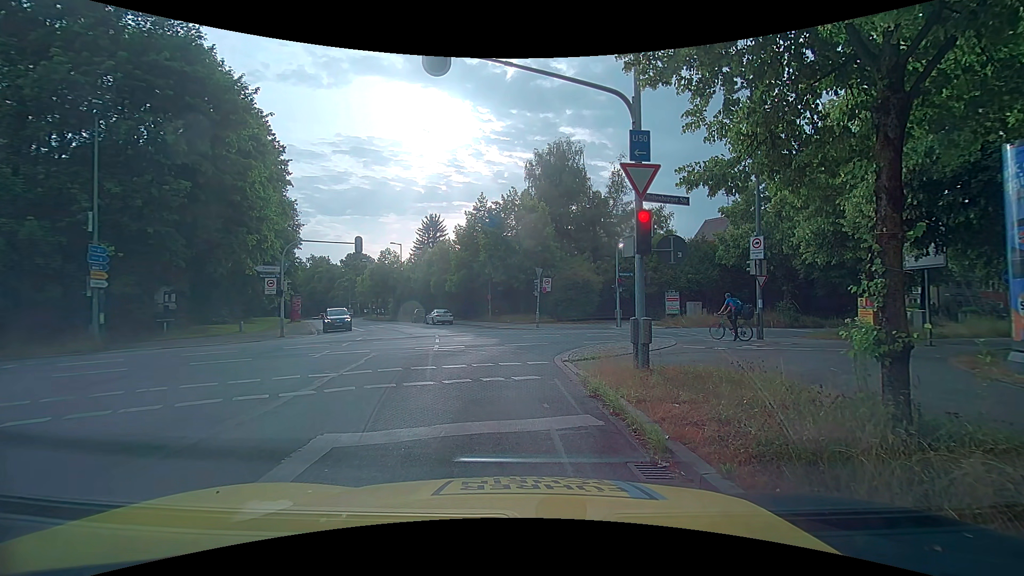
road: tertiary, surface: asphalt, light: Day
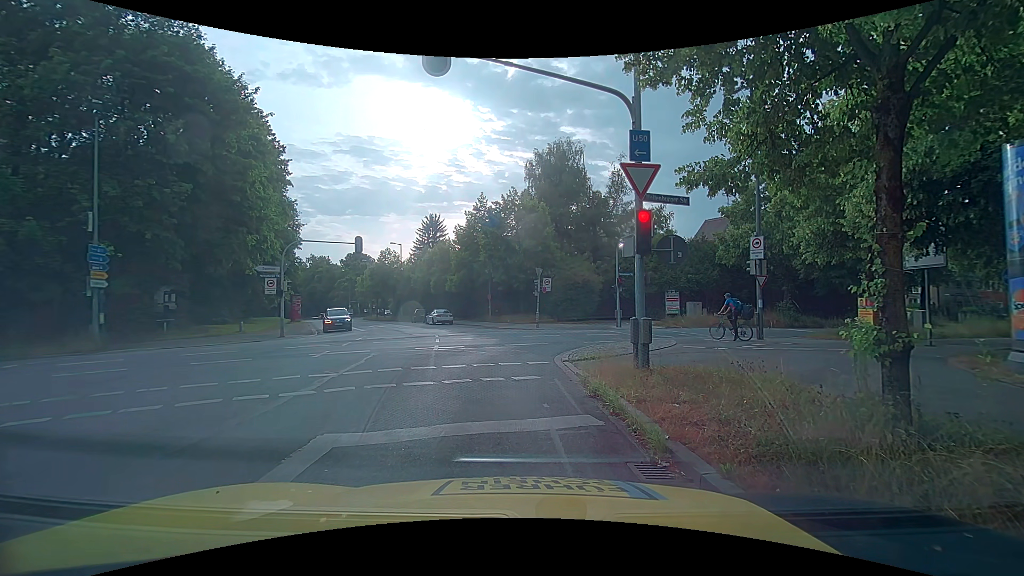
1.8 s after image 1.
(0.0, 0.0) m; 0°
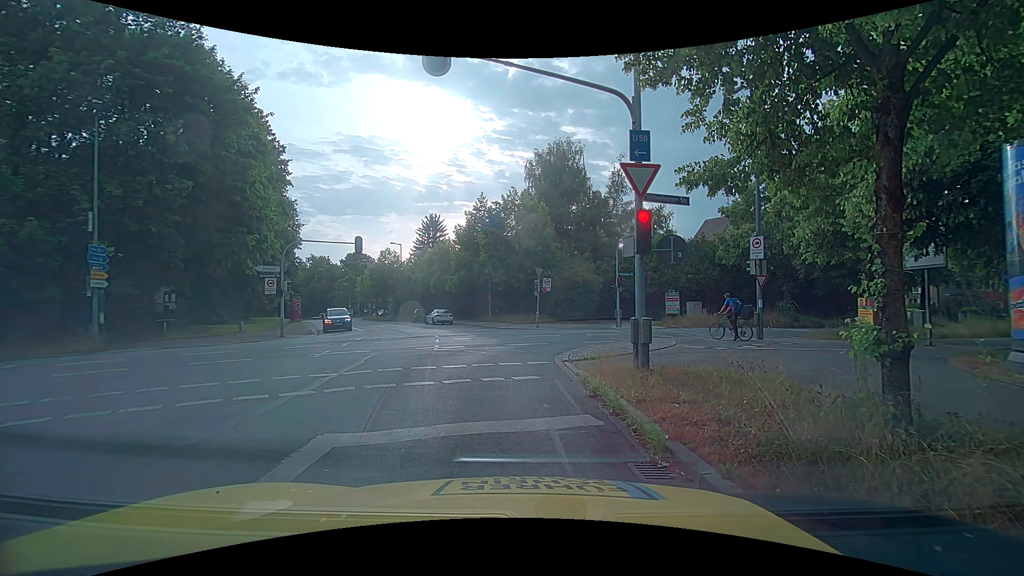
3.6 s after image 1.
(0.0, 0.0) m; 0°
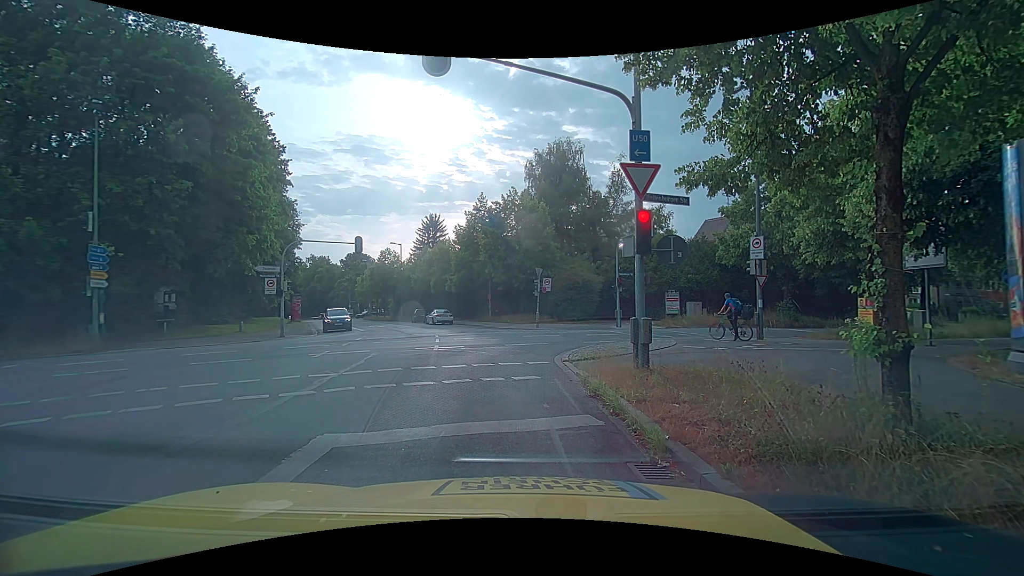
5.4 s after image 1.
(0.0, 0.0) m; 0°
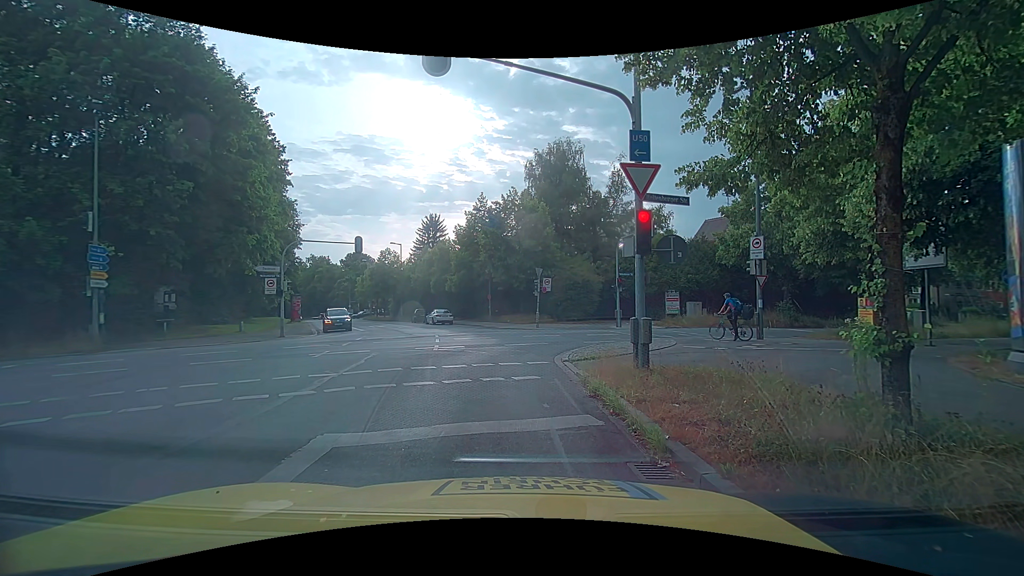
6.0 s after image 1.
(0.0, 0.0) m; 0°
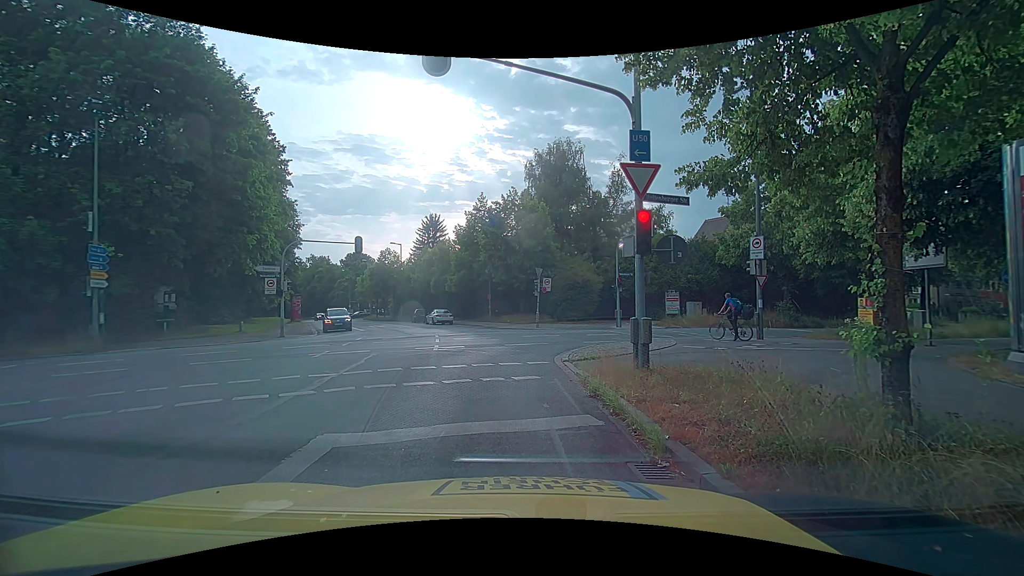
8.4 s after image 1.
(0.0, 0.0) m; 0°
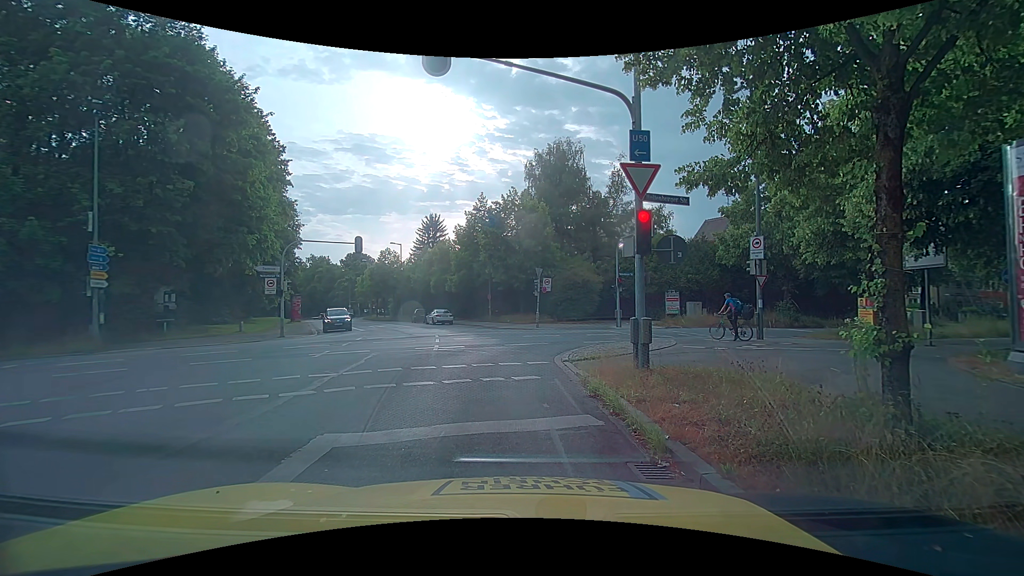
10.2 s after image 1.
(0.0, 0.0) m; 0°
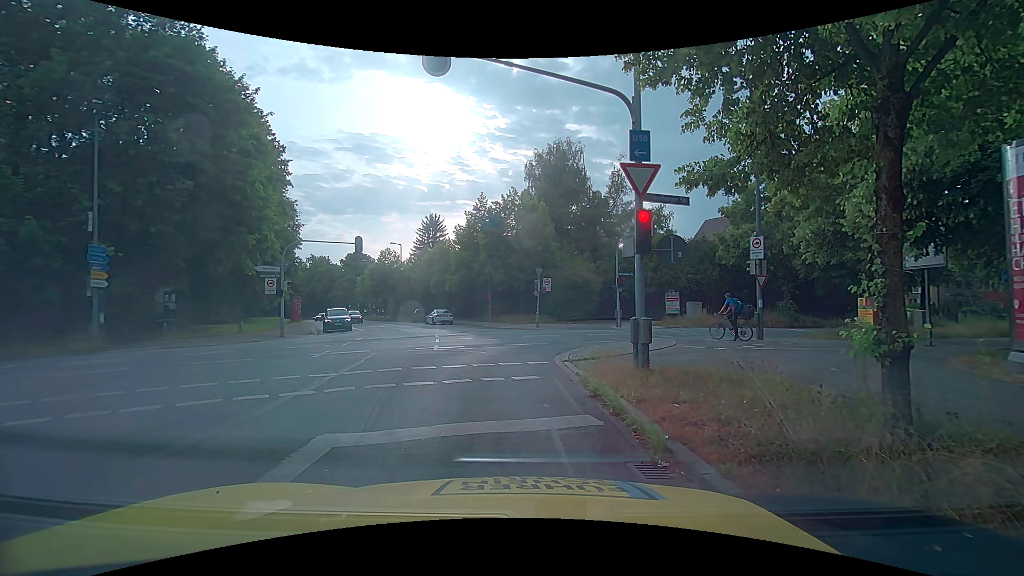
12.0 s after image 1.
(0.0, 0.0) m; 0°
